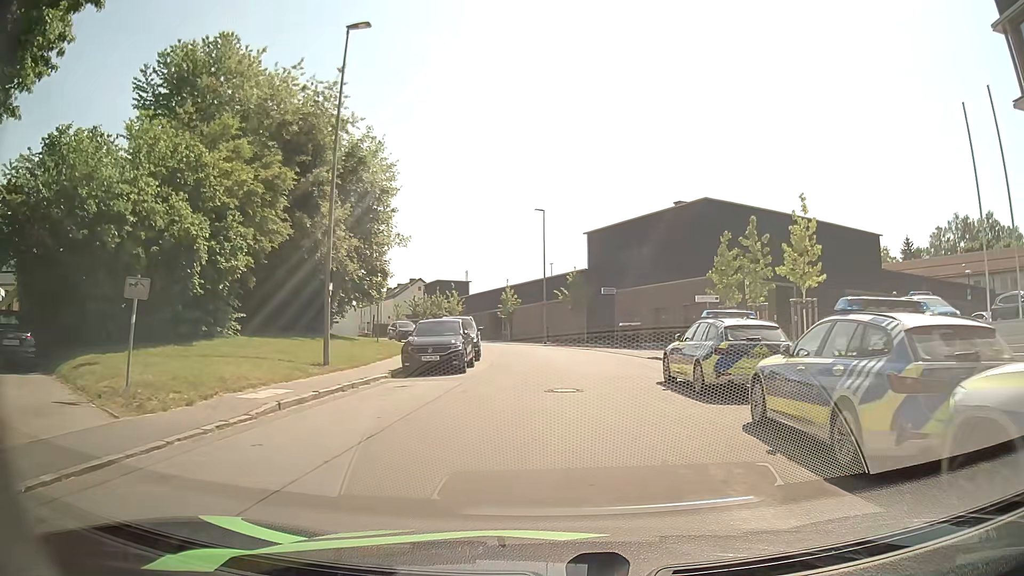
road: residential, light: Day
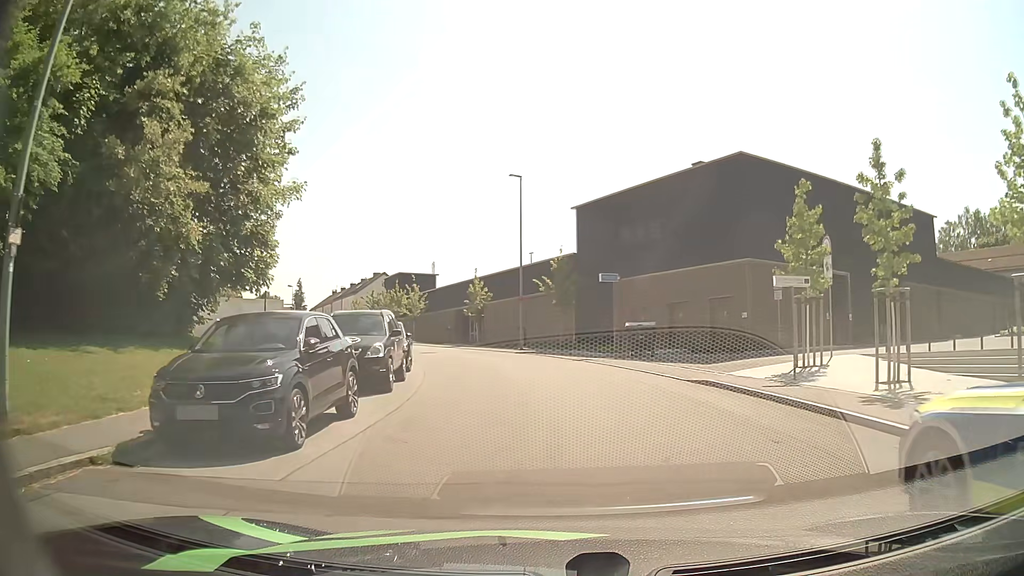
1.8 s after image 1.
(0.0, +11.9) m; +1°
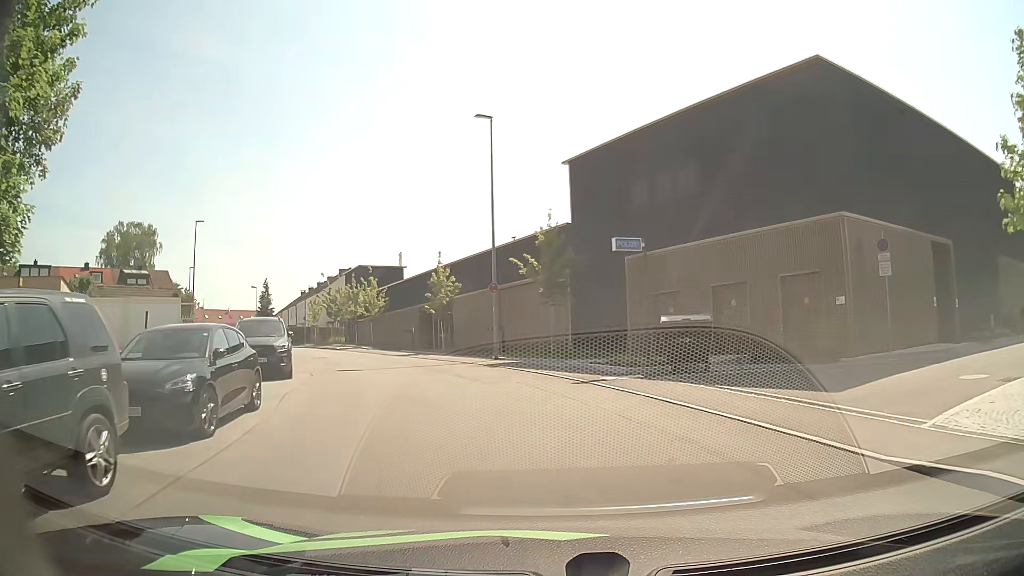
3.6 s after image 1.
(+0.3, +11.5) m; +2°
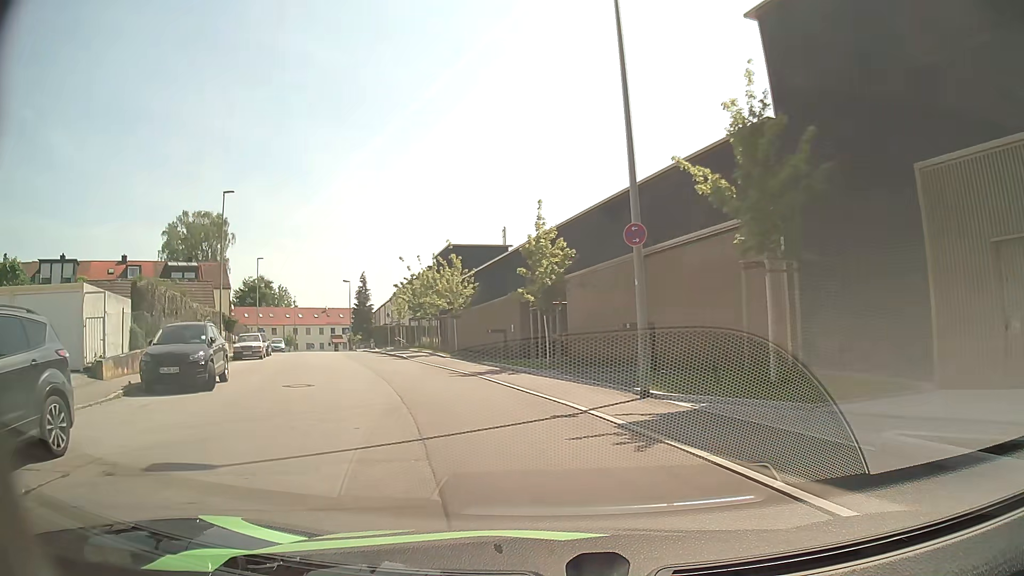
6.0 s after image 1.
(-1.3, +15.0) m; -11°
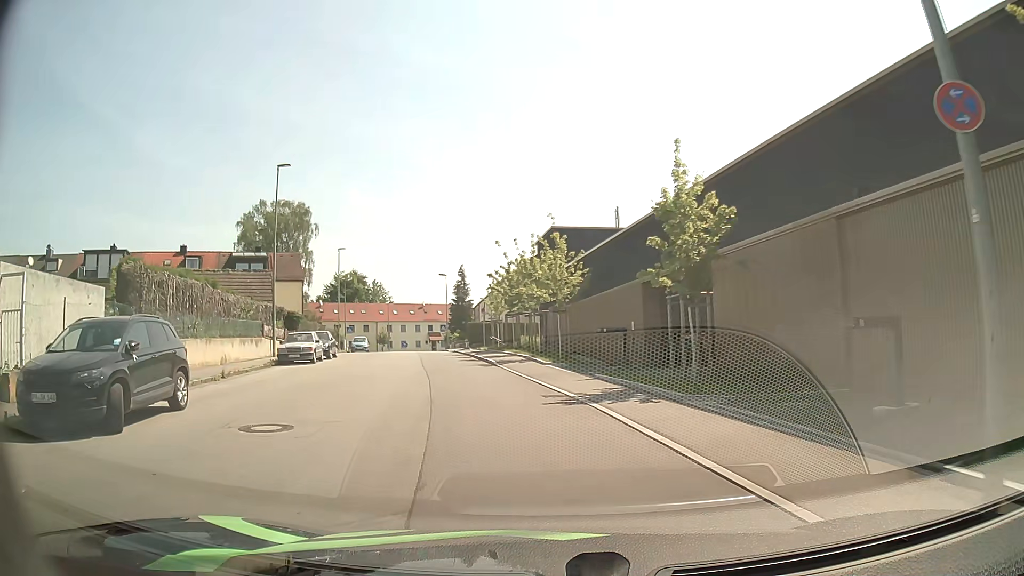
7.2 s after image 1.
(-0.6, +7.4) m; -10°
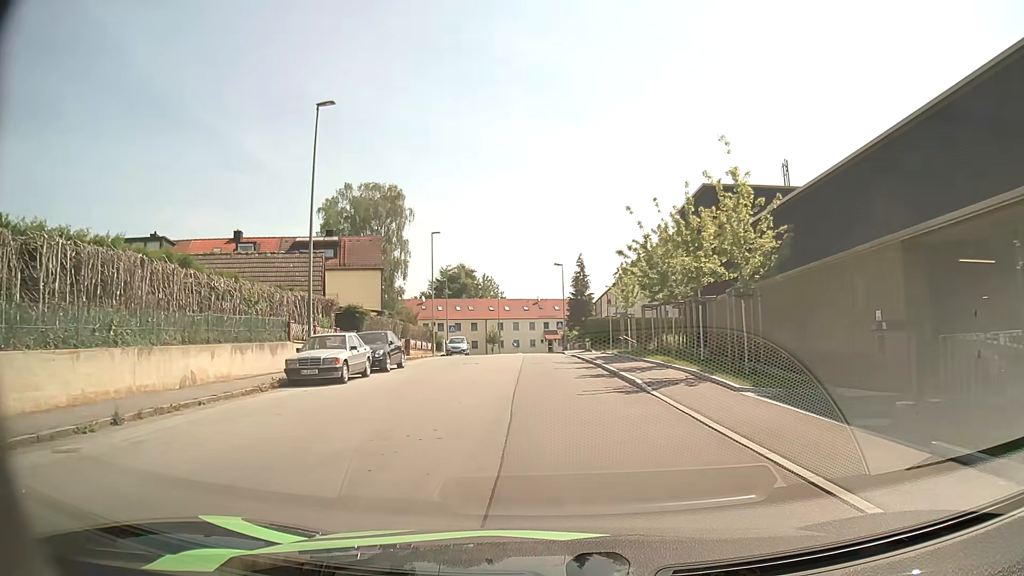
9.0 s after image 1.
(-1.1, +11.1) m; -9°
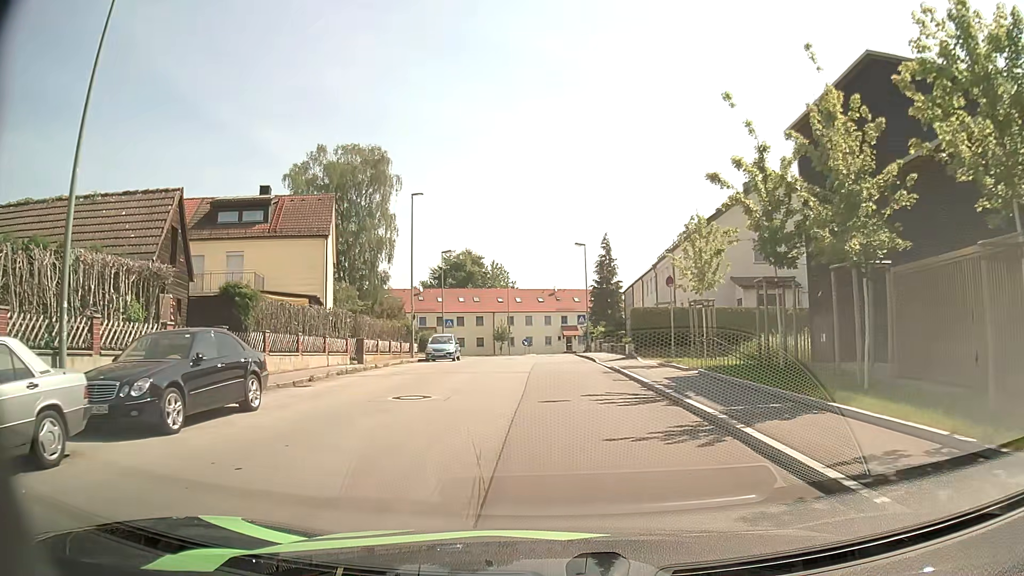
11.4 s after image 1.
(-0.2, +15.0) m; -2°
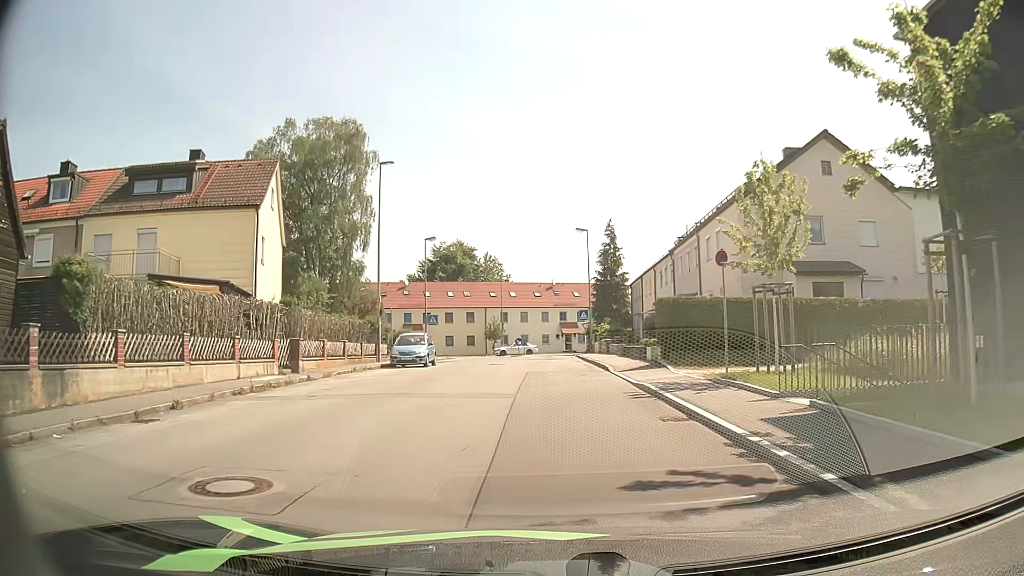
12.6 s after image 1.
(0.0, +7.8) m; 0°
